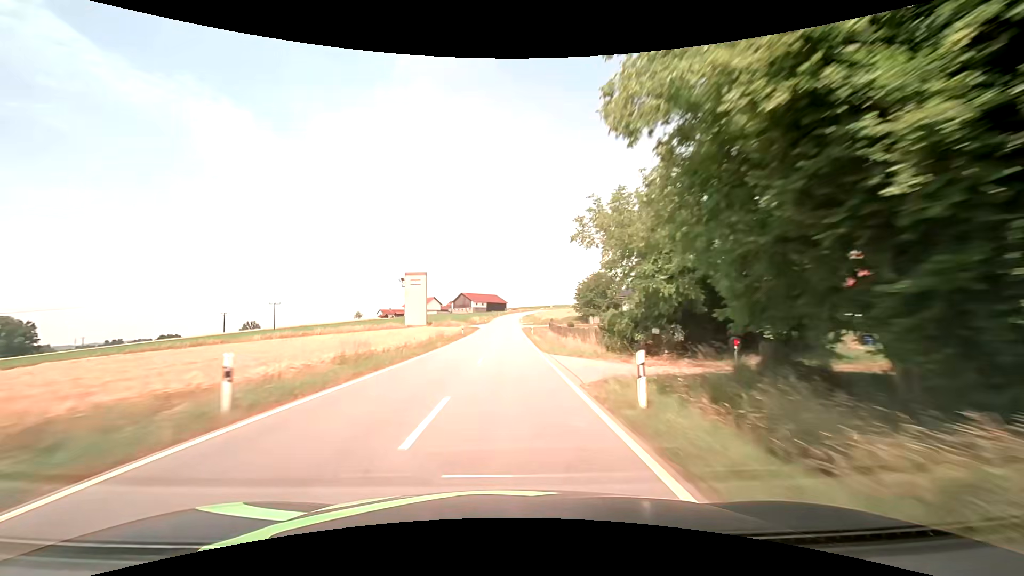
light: Day
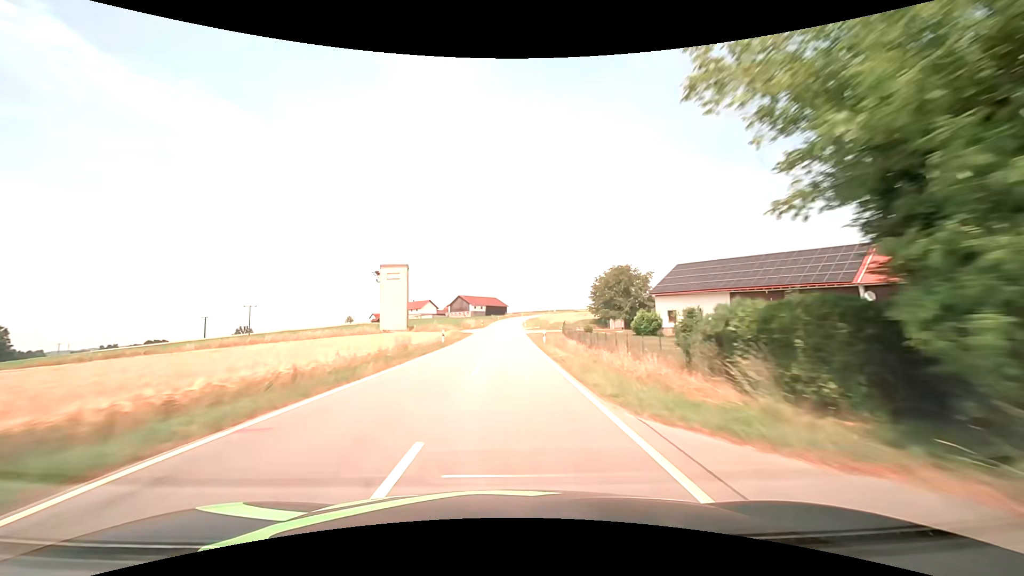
(+0.1, +15.9) m; 0°
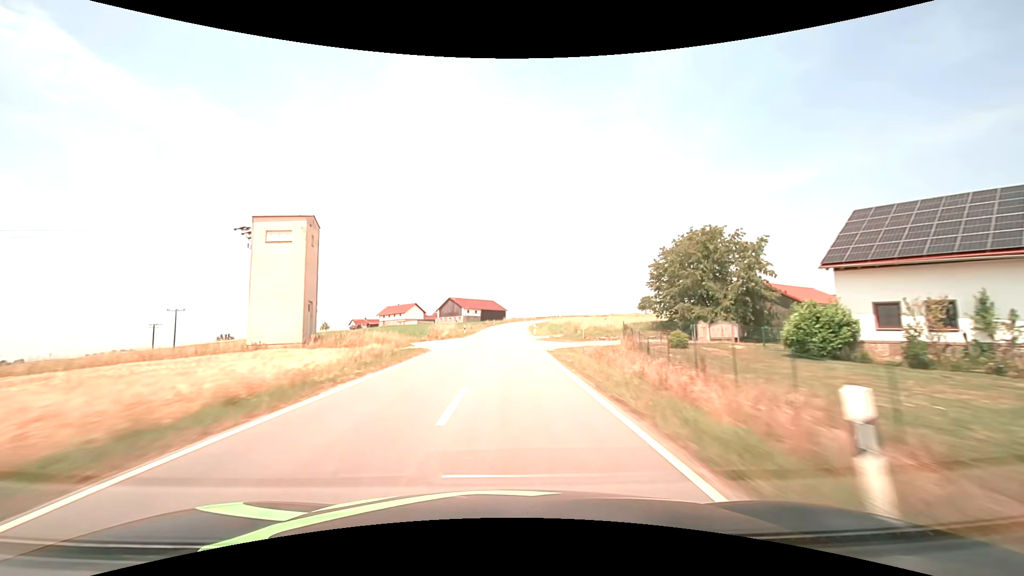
(-0.1, +31.6) m; 0°
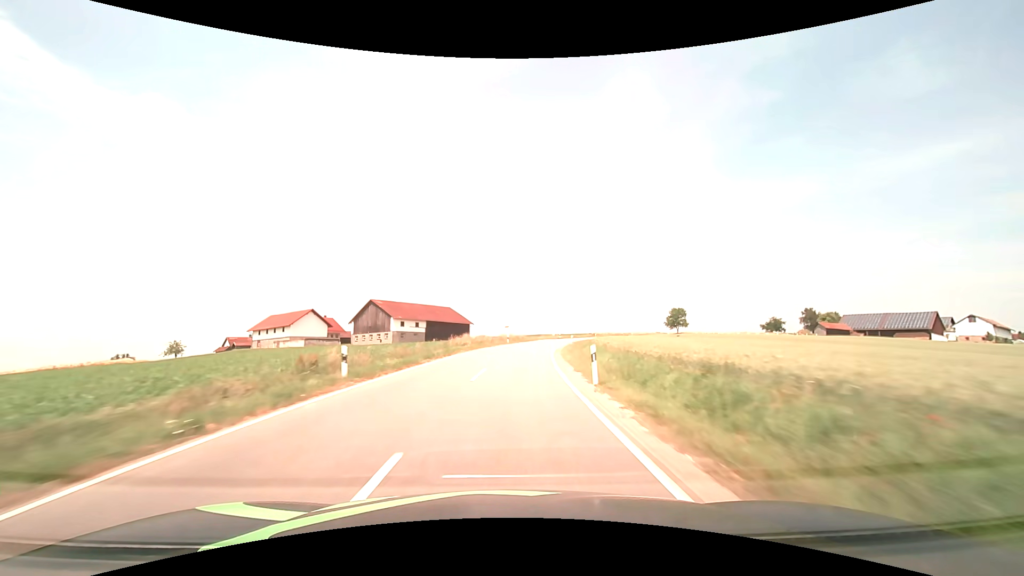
(+1.1, +78.2) m; +3°
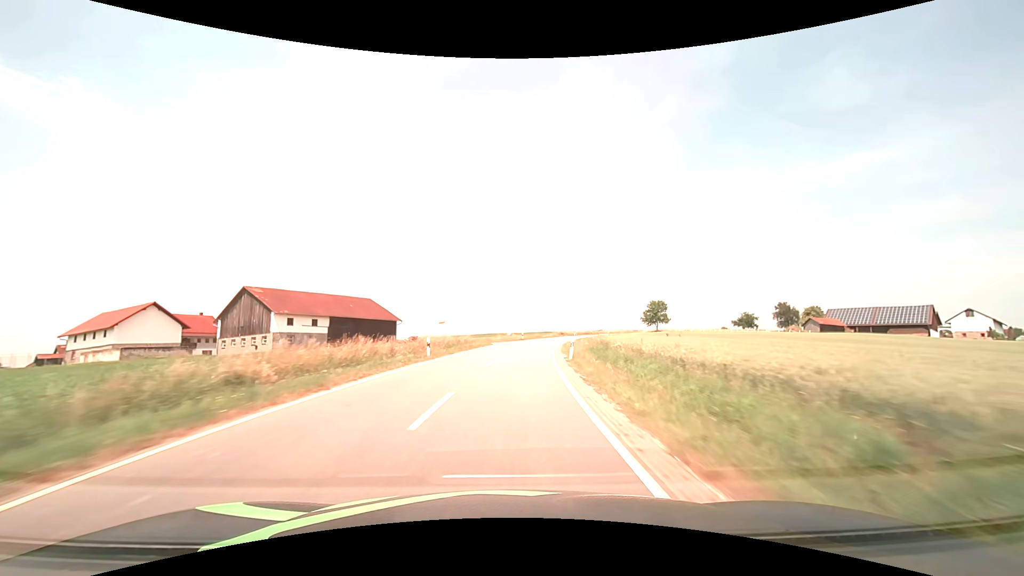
(+1.5, +31.2) m; +6°
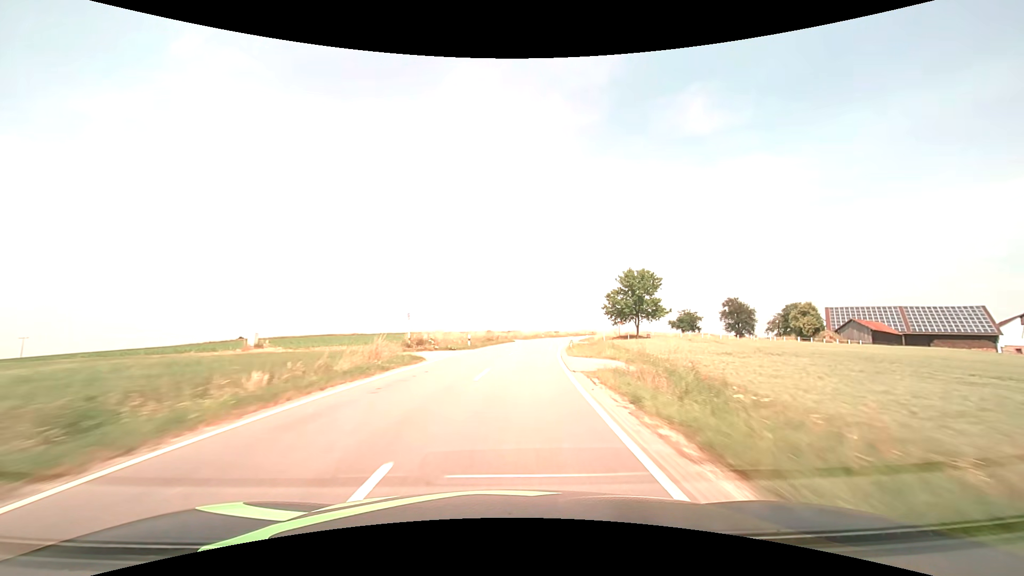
(+9.5, +77.8) m; +14°
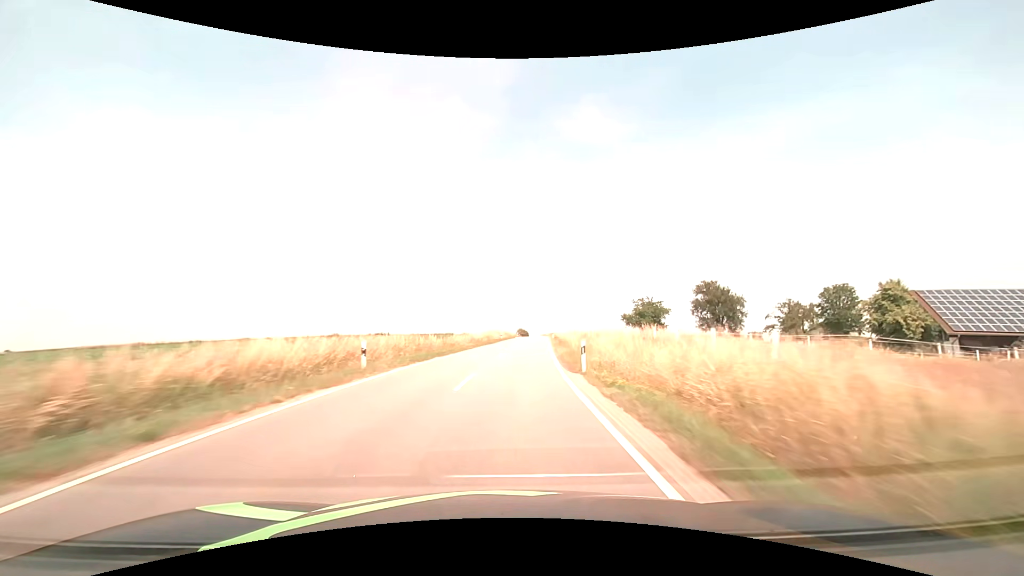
(+7.1, +62.6) m; +12°
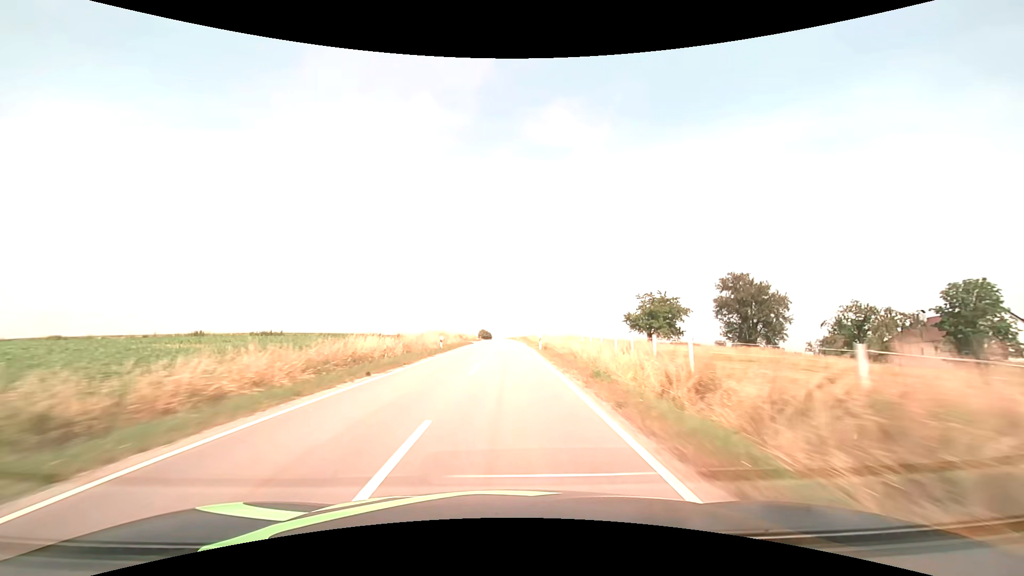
(+1.2, +31.6) m; +4°
